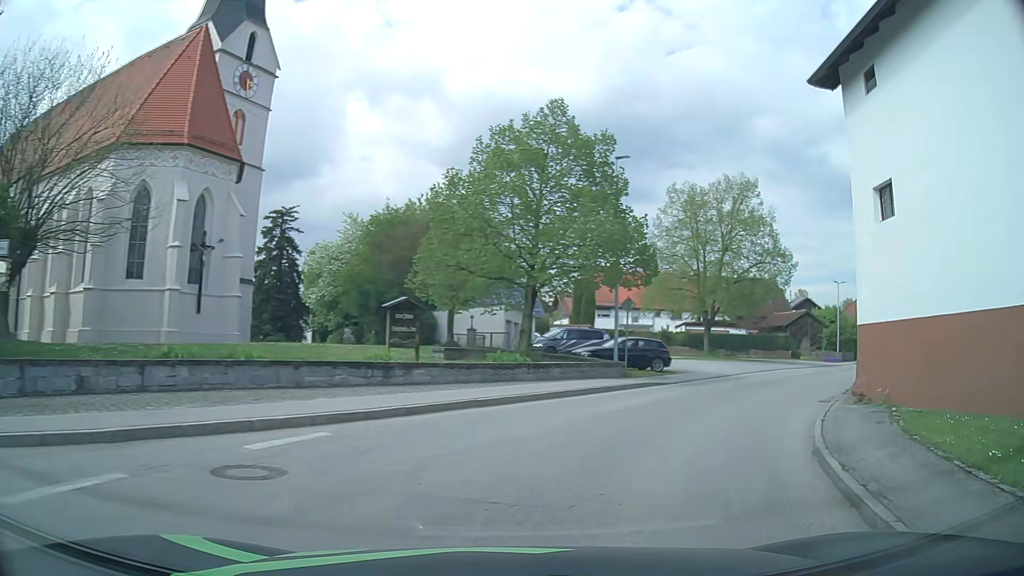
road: tertiary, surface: asphalt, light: Day
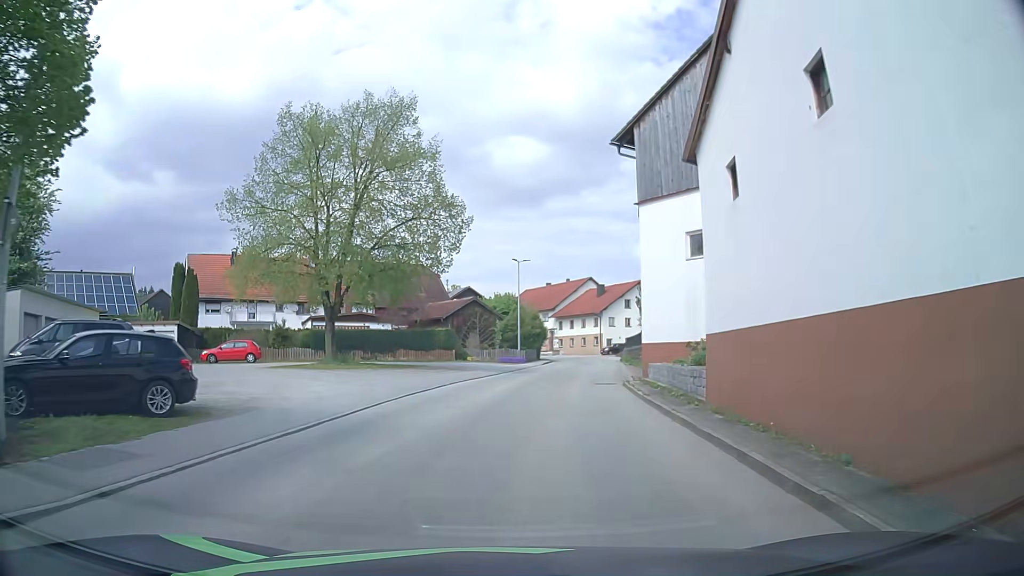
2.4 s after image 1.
(+5.4, +16.5) m; +29°
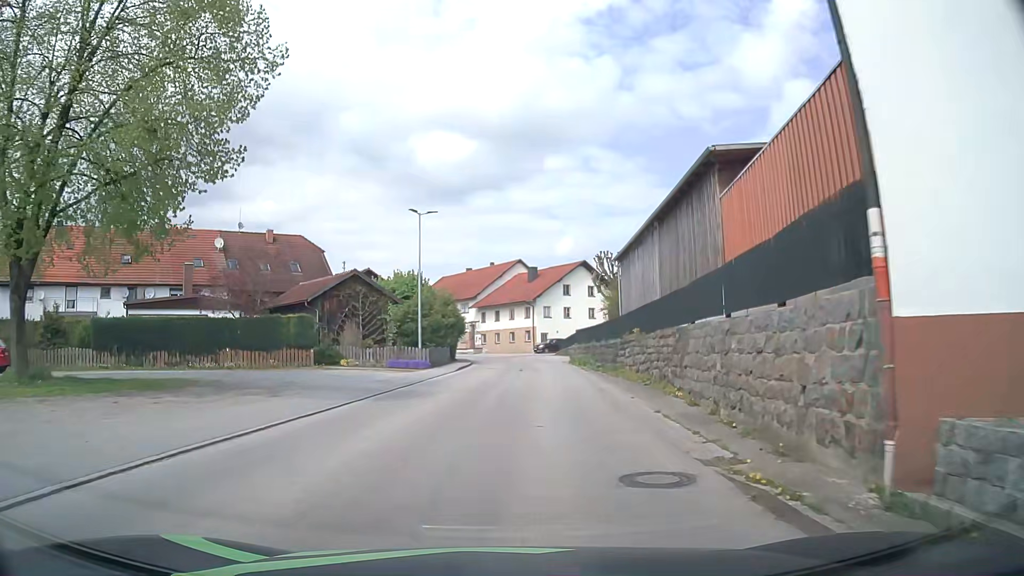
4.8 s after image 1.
(+1.4, +19.1) m; +6°
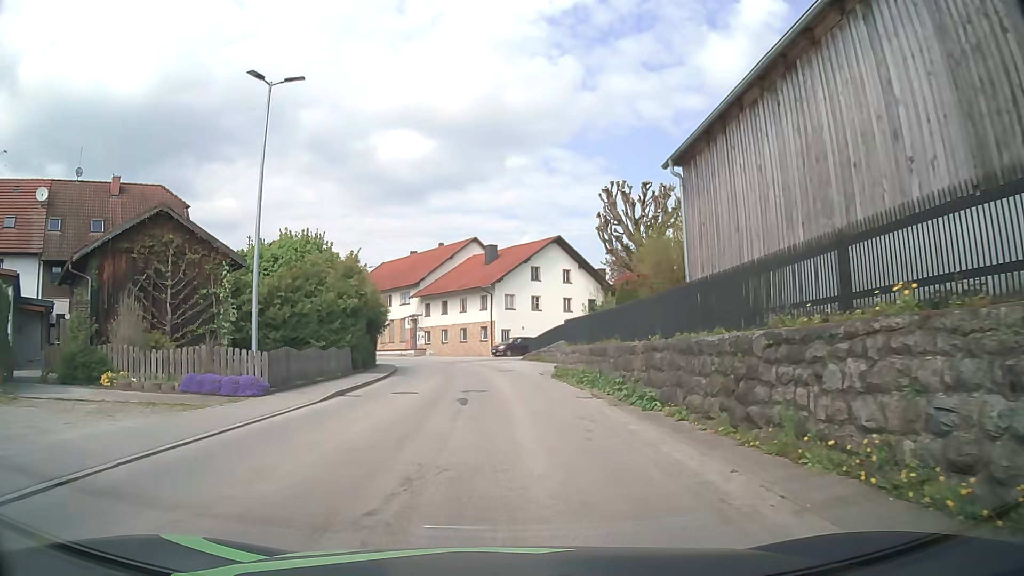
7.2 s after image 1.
(+0.9, +19.1) m; +4°
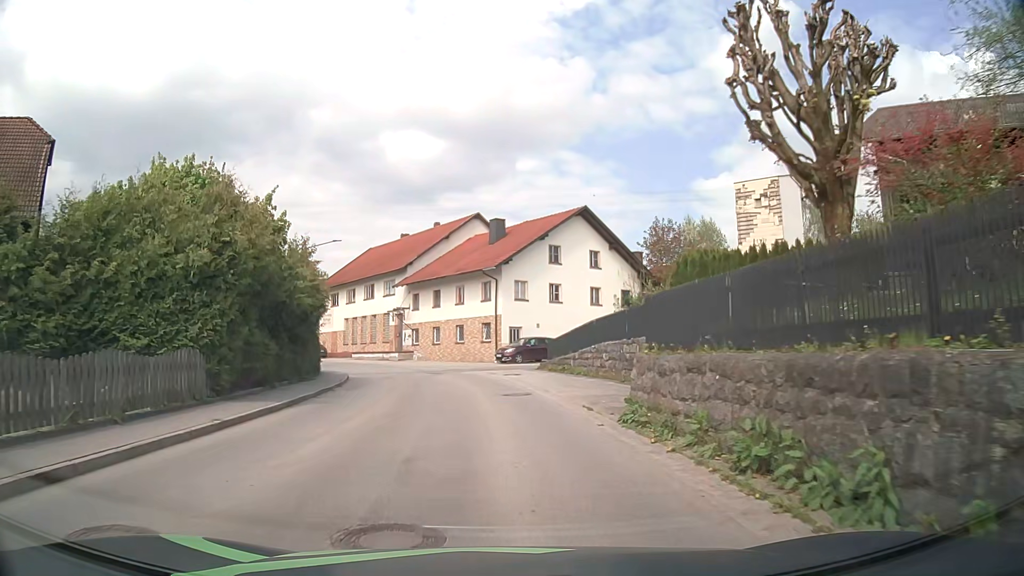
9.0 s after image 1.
(-0.1, +14.6) m; -1°
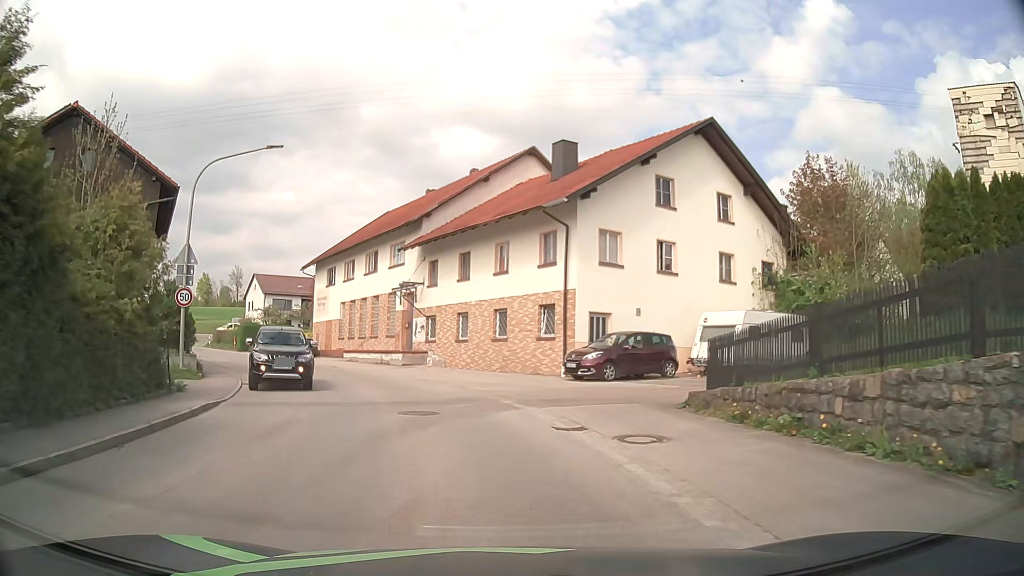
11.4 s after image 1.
(-0.9, +19.9) m; -4°
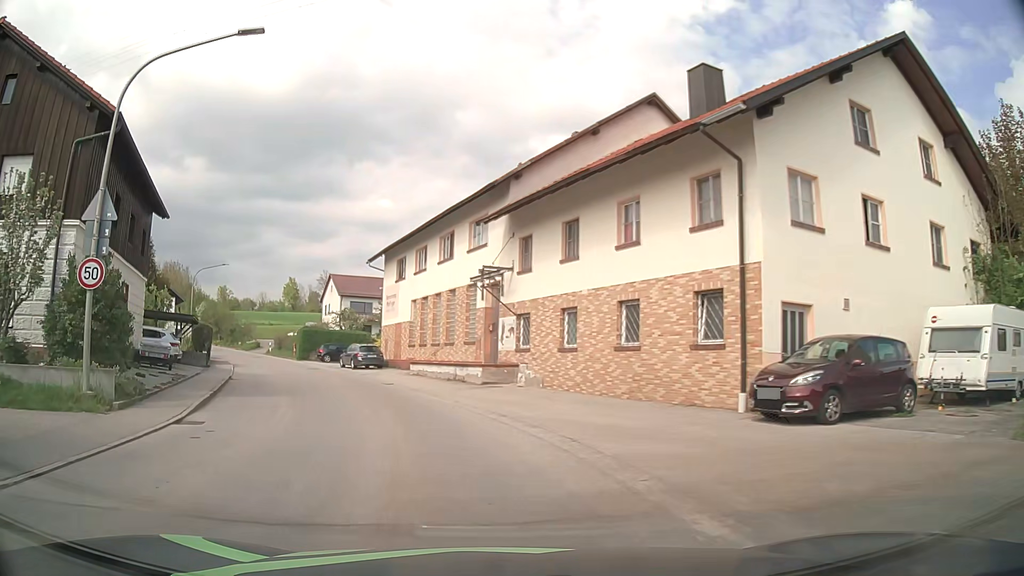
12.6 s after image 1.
(-0.5, +10.0) m; -8°
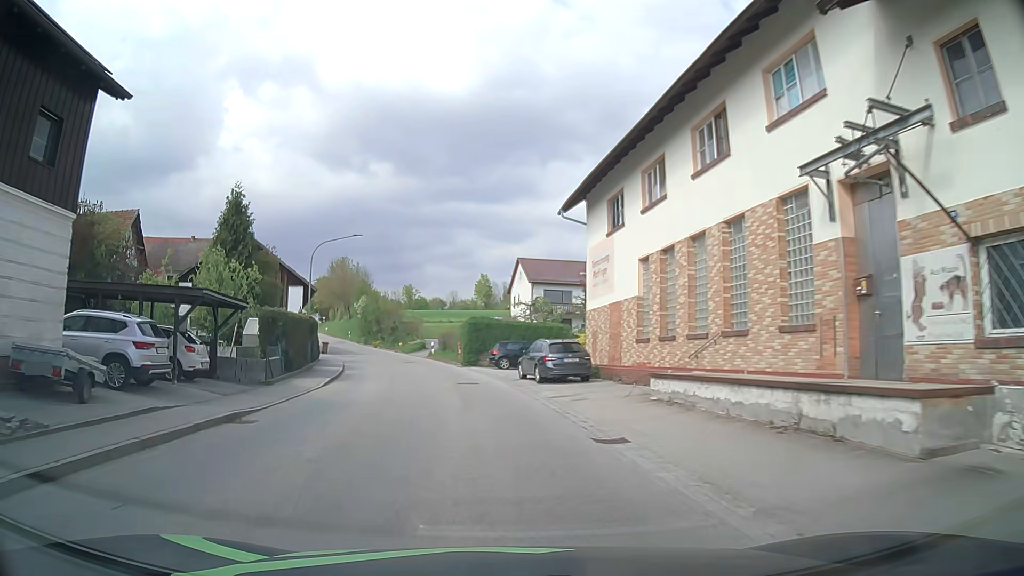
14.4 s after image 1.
(-2.7, +16.7) m; -17°
(-1, +10) (-2, +20) (-3, +30) (-5, +40) (-8, +49) (-12, +59) (-15, +68) (-19, +77) (-22, +87) (-25, +96) m
